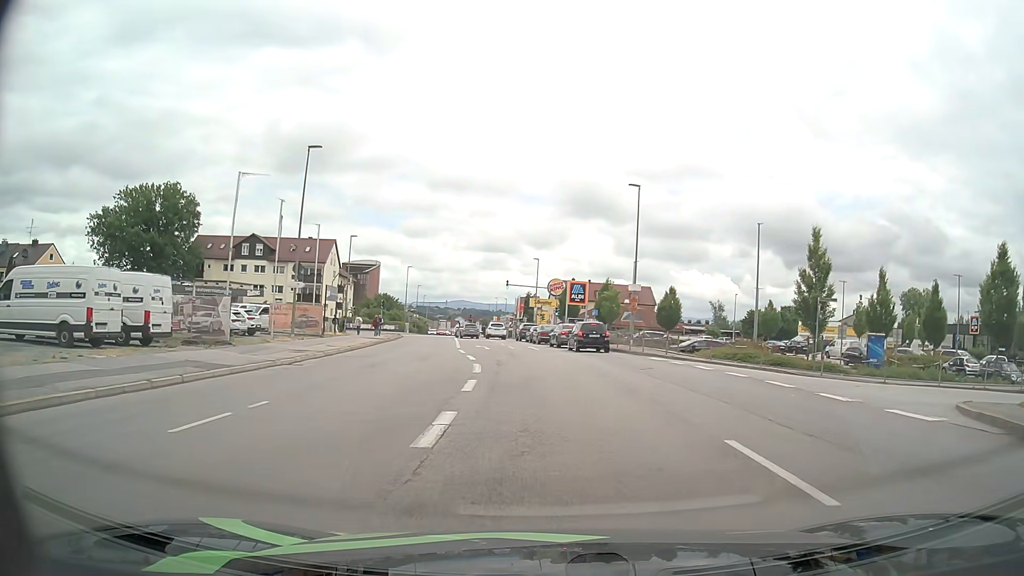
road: tertiary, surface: asphalt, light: Day
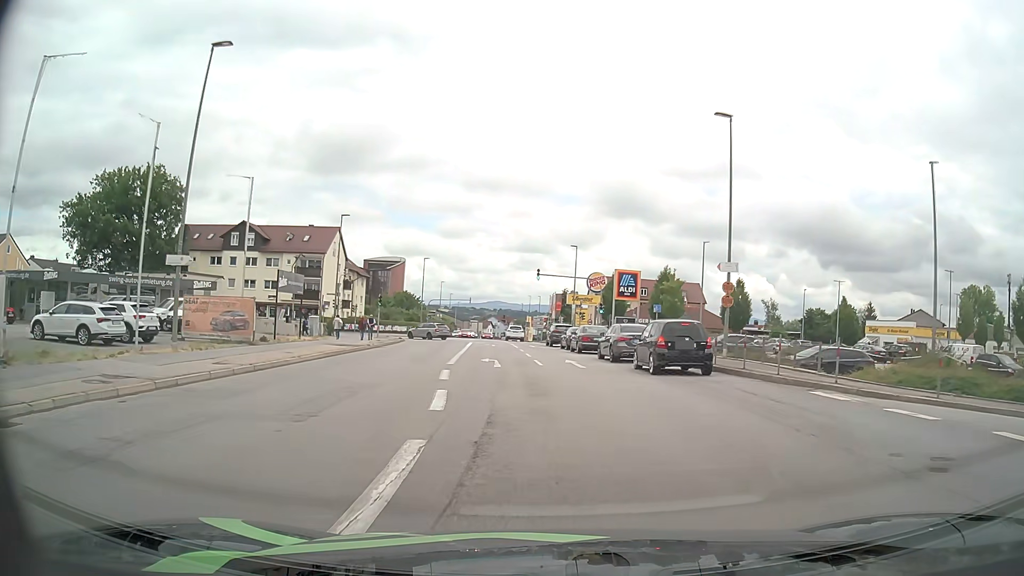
(-0.3, +14.8) m; -3°
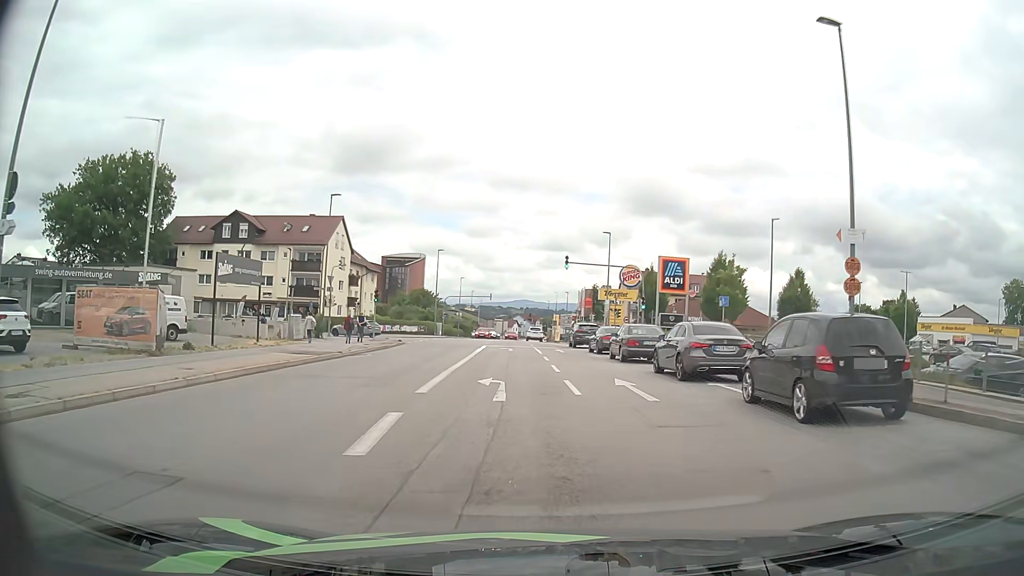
(-0.2, +9.4) m; -2°
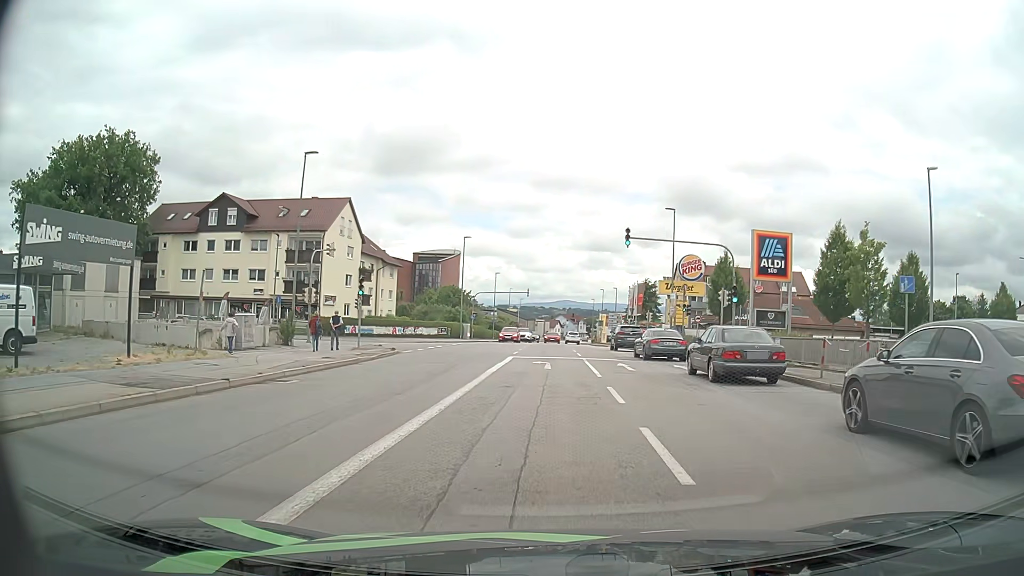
(-0.4, +13.0) m; -3°
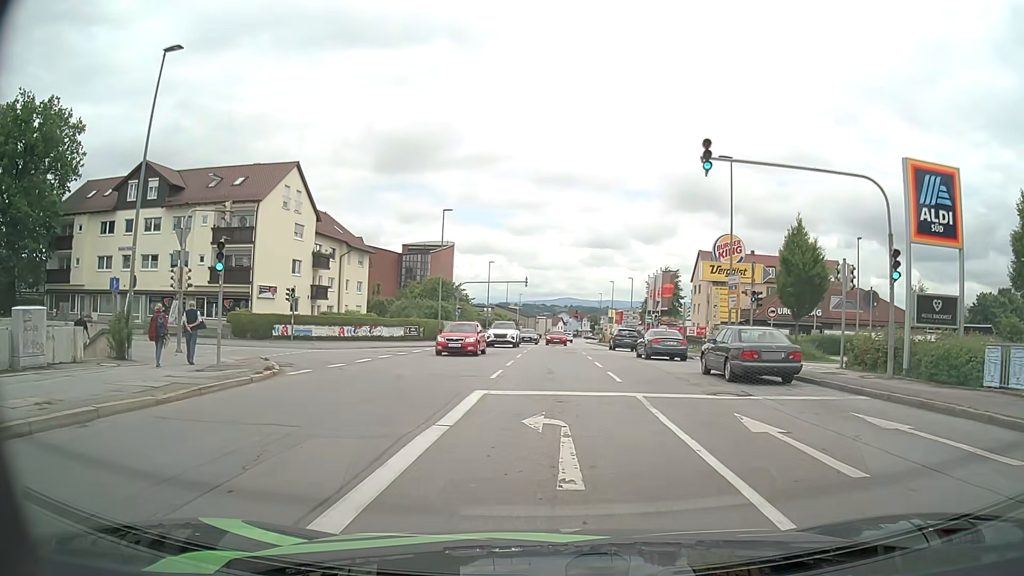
(-0.2, +15.1) m; -1°
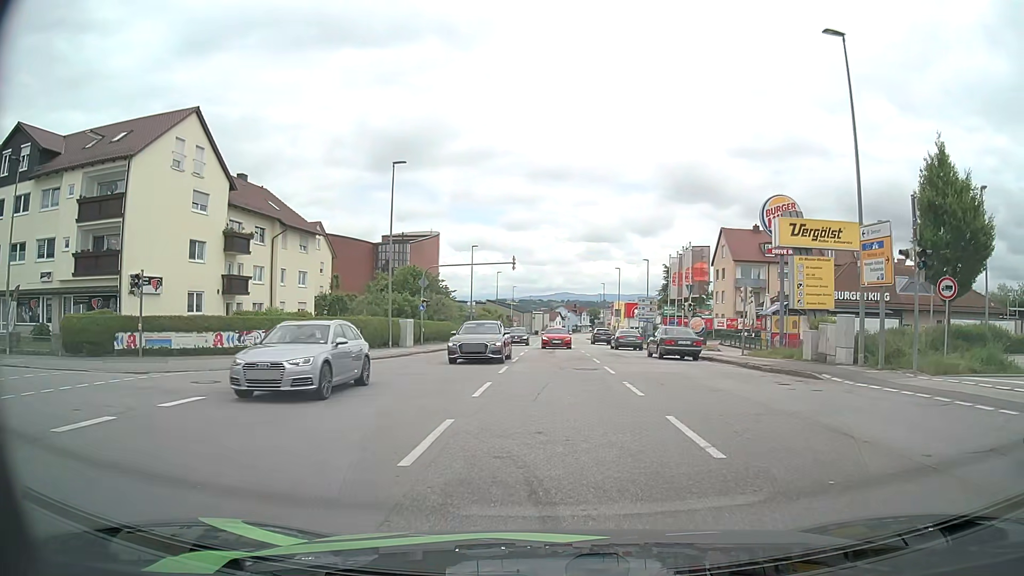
(+0.1, +15.4) m; +1°
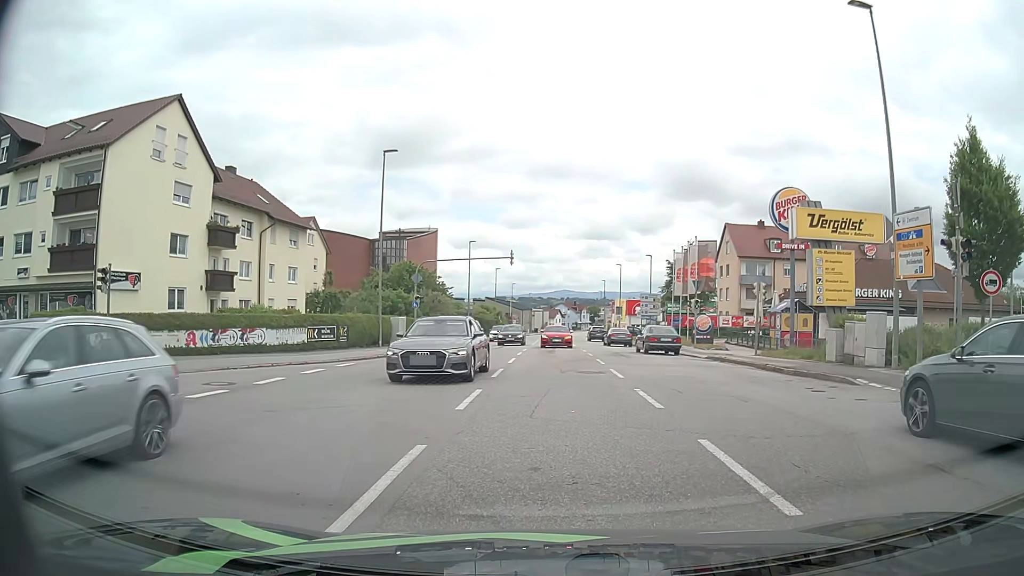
(0.0, +2.0) m; 0°
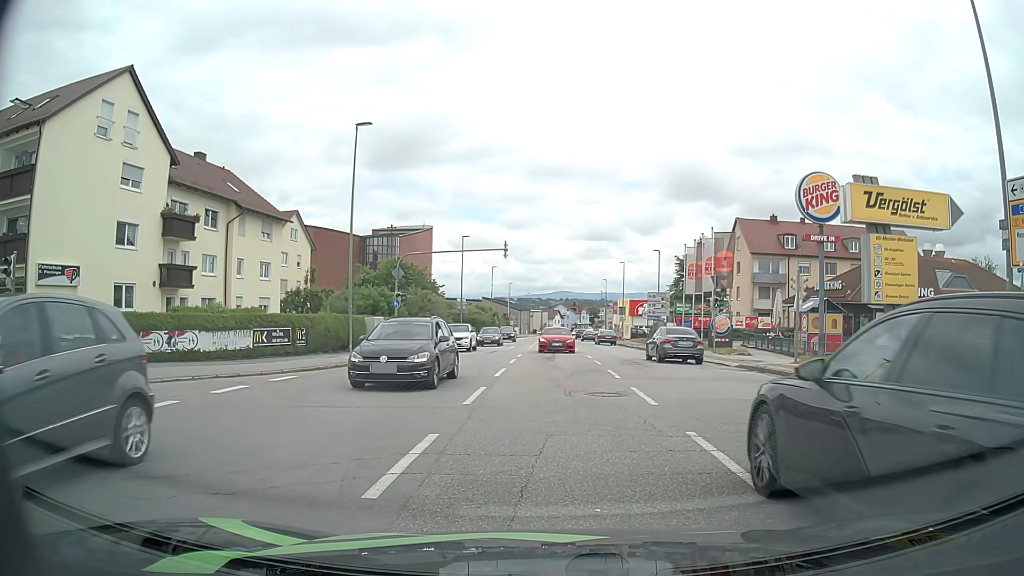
(0.0, +5.0) m; -1°
(-4, +8) (-14, +9) (-24, +10) (-34, +11) (-44, +12) (-54, +14) (-64, +15) (-74, +16) (-84, +17) (-94, +18) m
